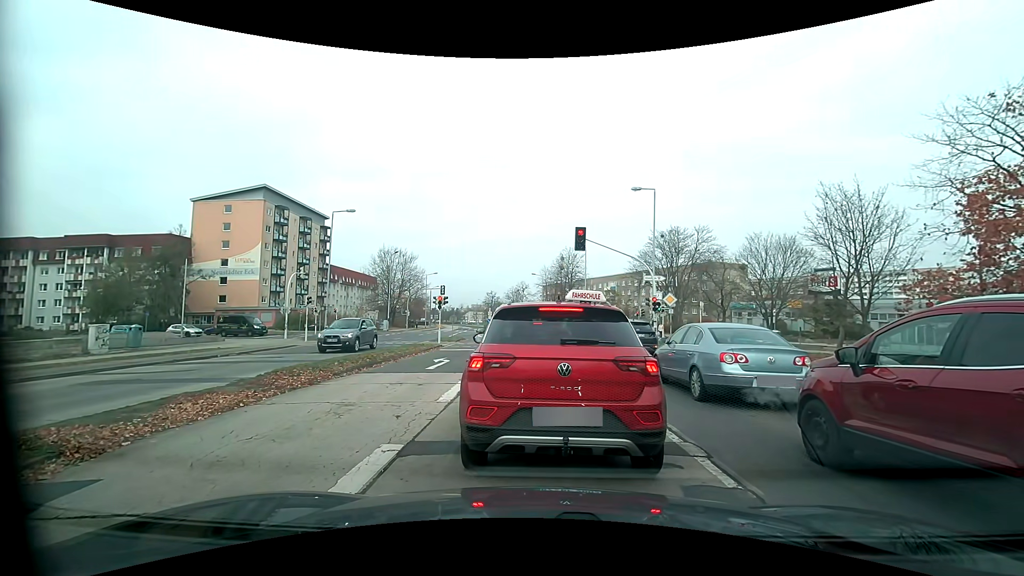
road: tertiary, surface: concrete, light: Day
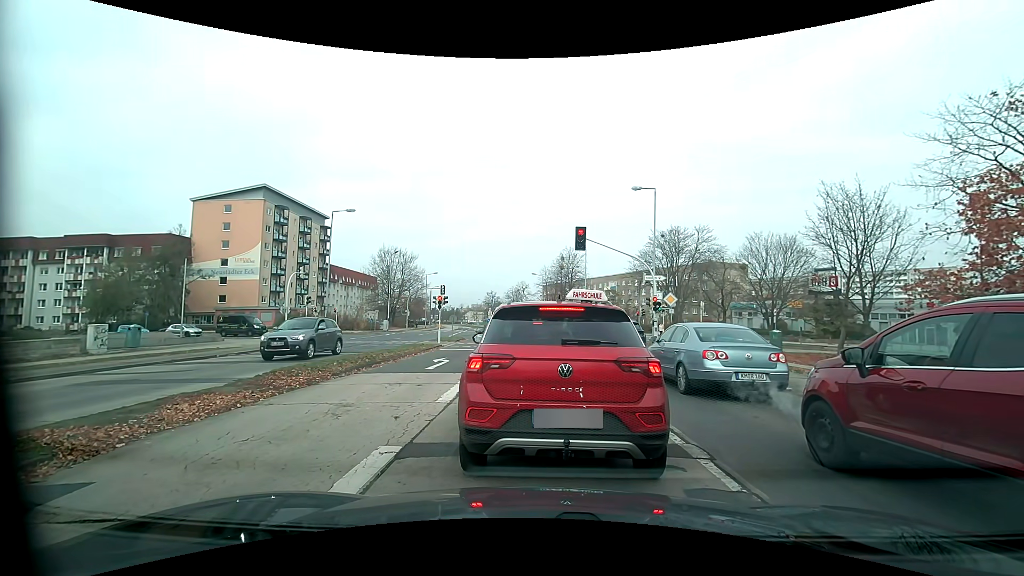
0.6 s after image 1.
(0.0, +0.1) m; 0°
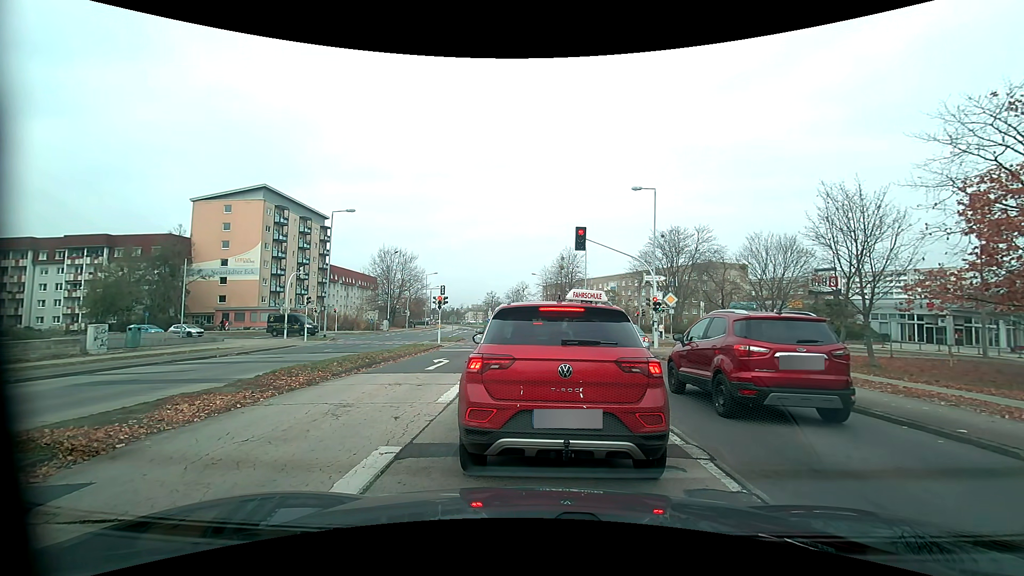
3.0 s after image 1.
(0.0, +0.1) m; 0°
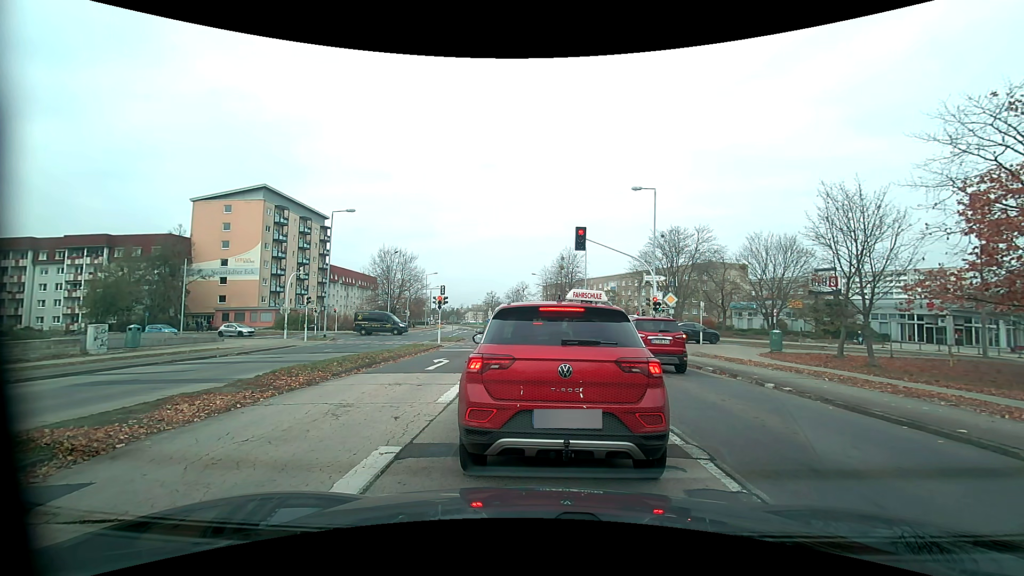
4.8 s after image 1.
(0.0, 0.0) m; 0°
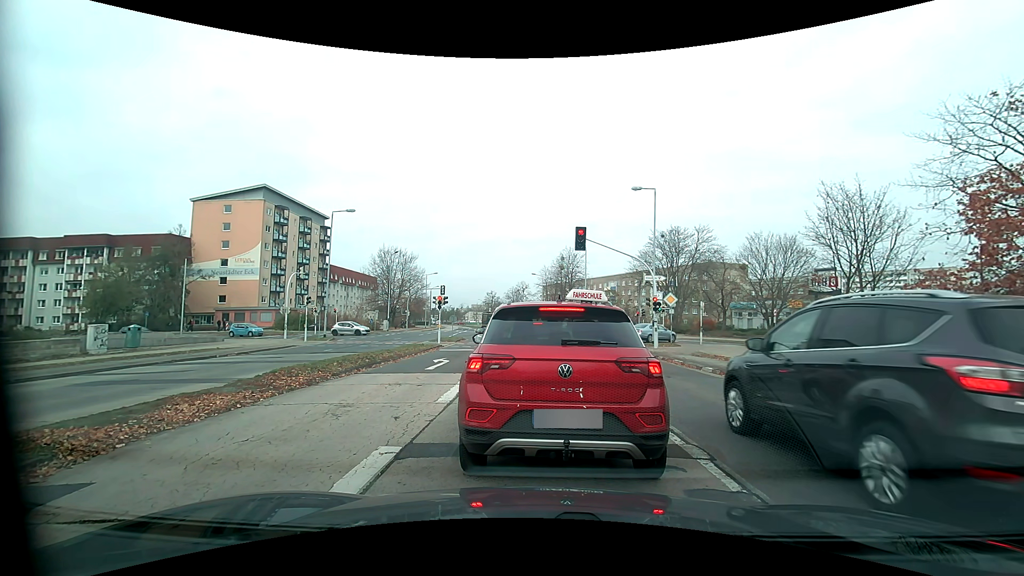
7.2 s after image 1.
(0.0, 0.0) m; 0°
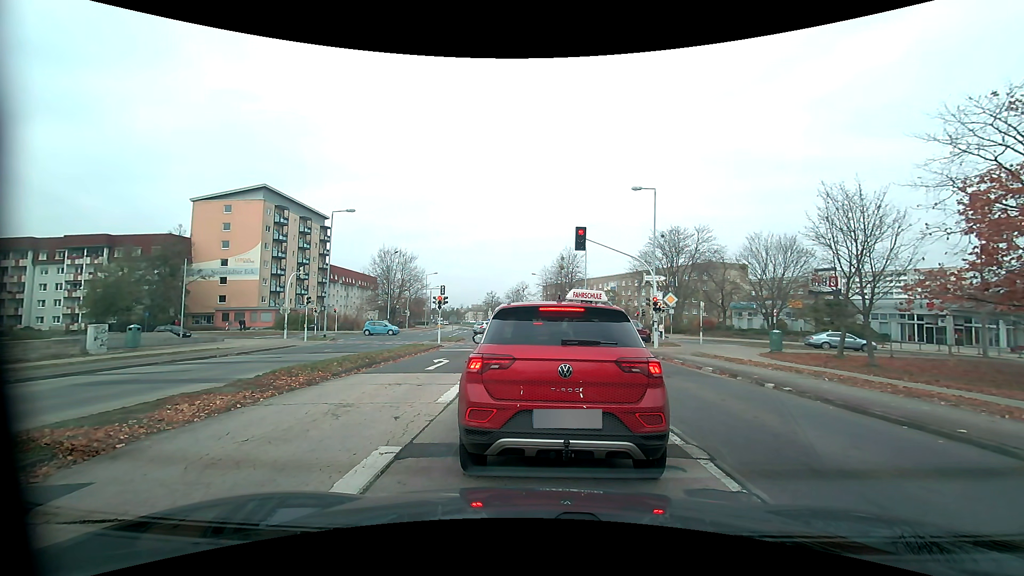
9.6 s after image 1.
(0.0, 0.0) m; 0°
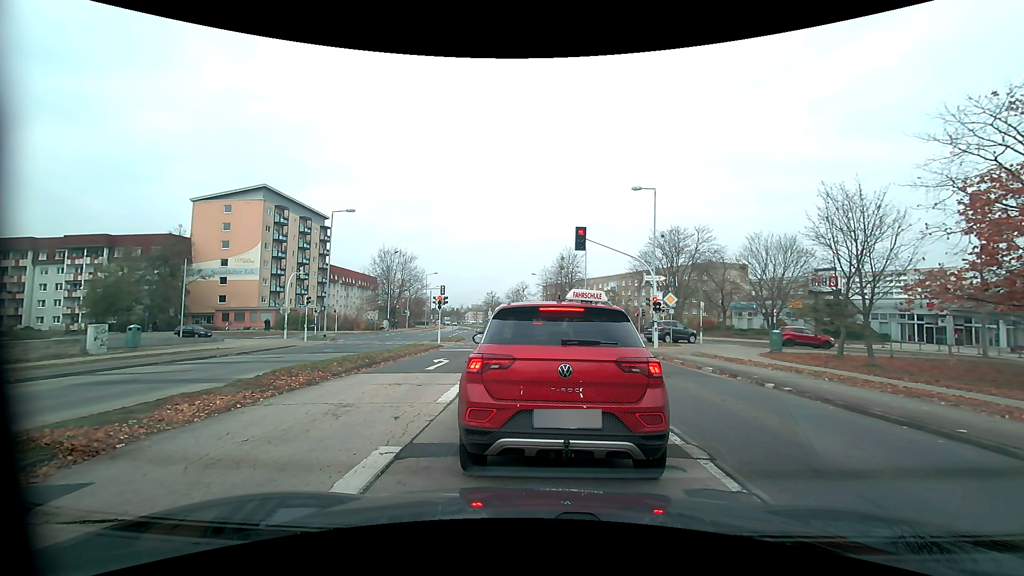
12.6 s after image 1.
(0.0, 0.0) m; 0°
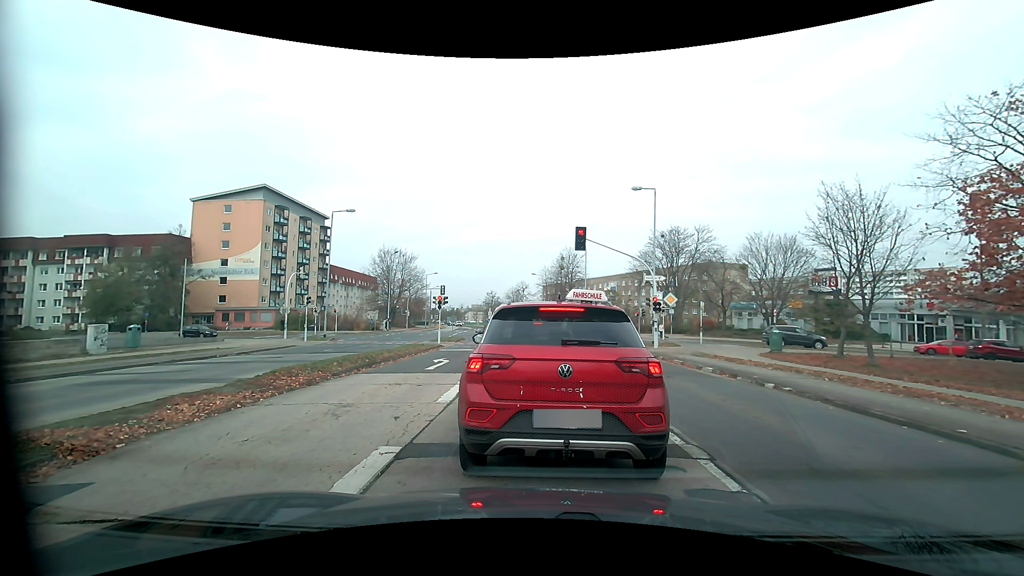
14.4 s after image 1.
(0.0, 0.0) m; 0°
